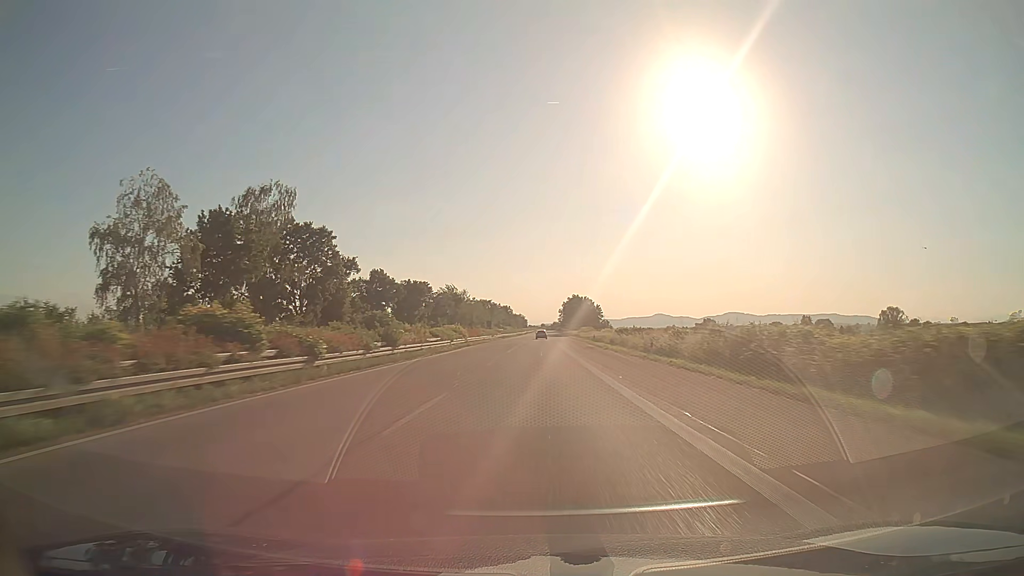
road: trunk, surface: asphalt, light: Day
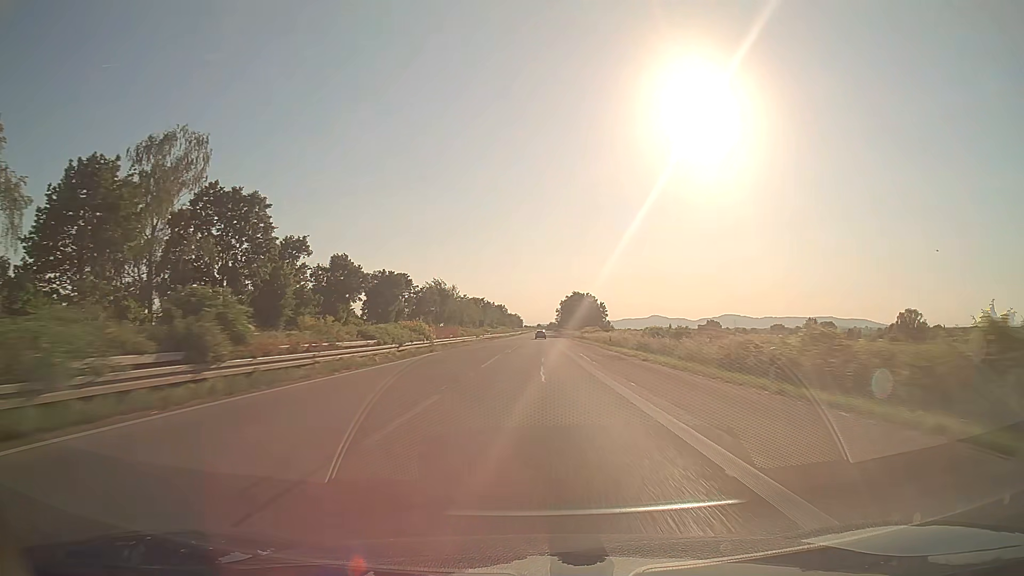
(0.0, +18.9) m; 0°
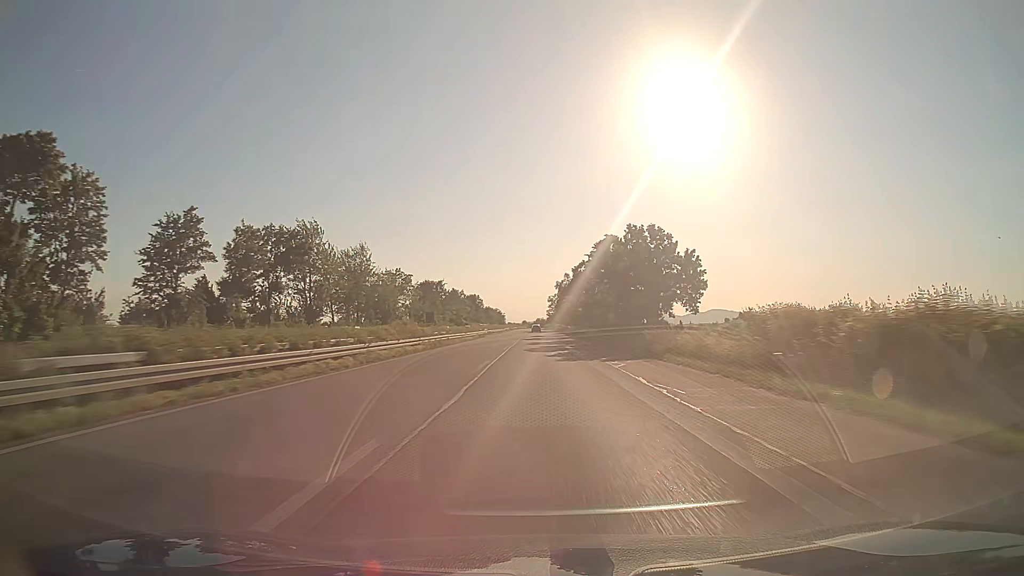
(+0.9, +94.0) m; +1°
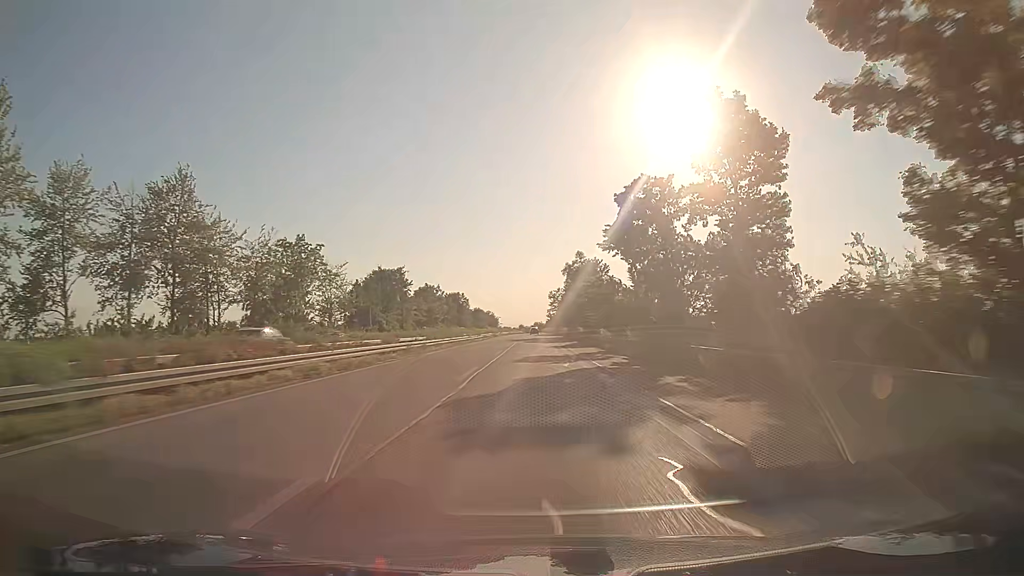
(+0.2, +56.0) m; 0°
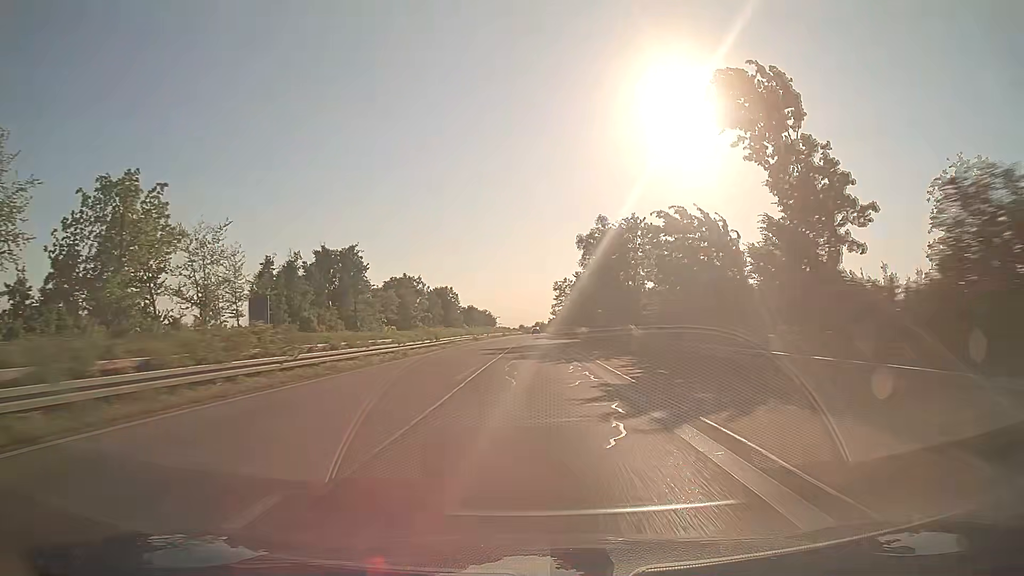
(0.0, +37.1) m; 0°
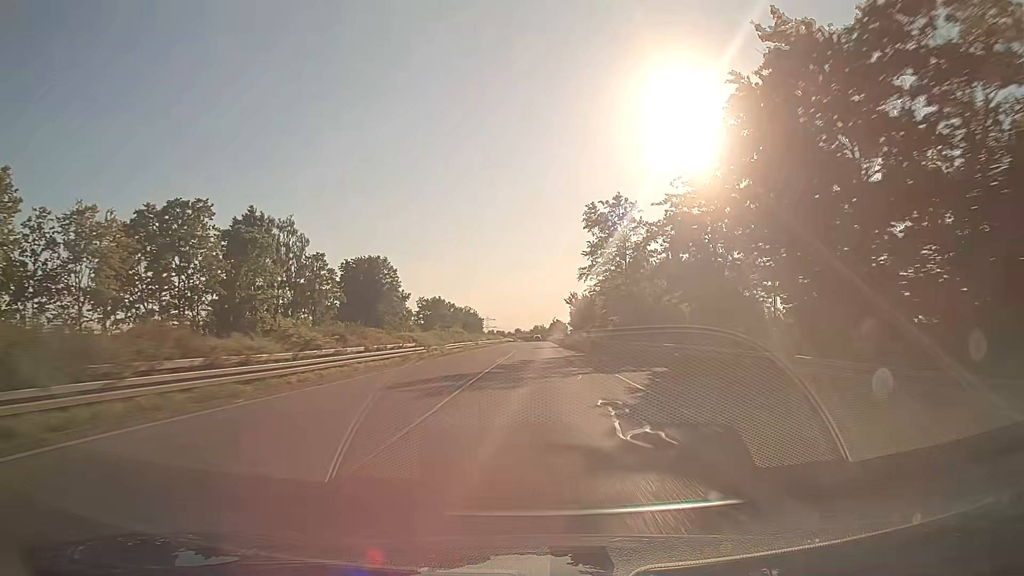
(-0.1, +92.3) m; 0°
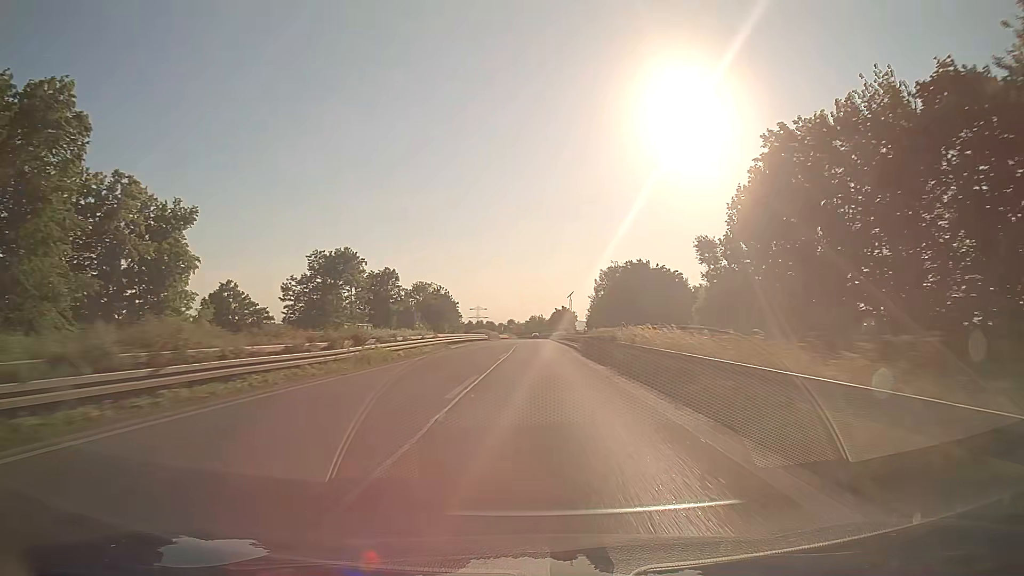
(+0.4, +92.2) m; 0°
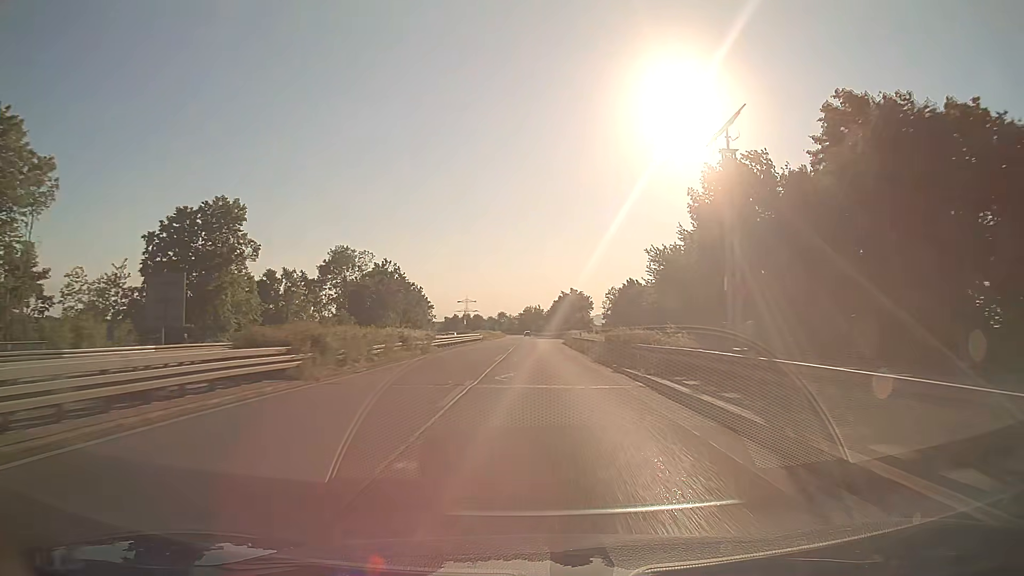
(+0.2, +73.6) m; 0°
(0, +10) (0, +20) (0, +30) (0, +40) (0, +50) (0, +60) (0, +70) (0, +80) (0, +90) (0, +100) m
